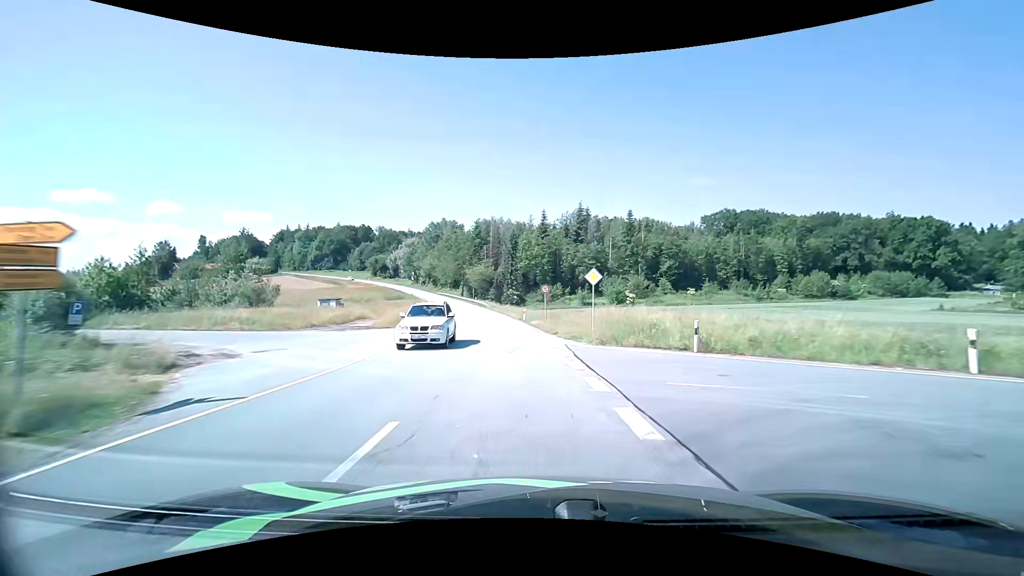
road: tertiary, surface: asphalt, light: Day
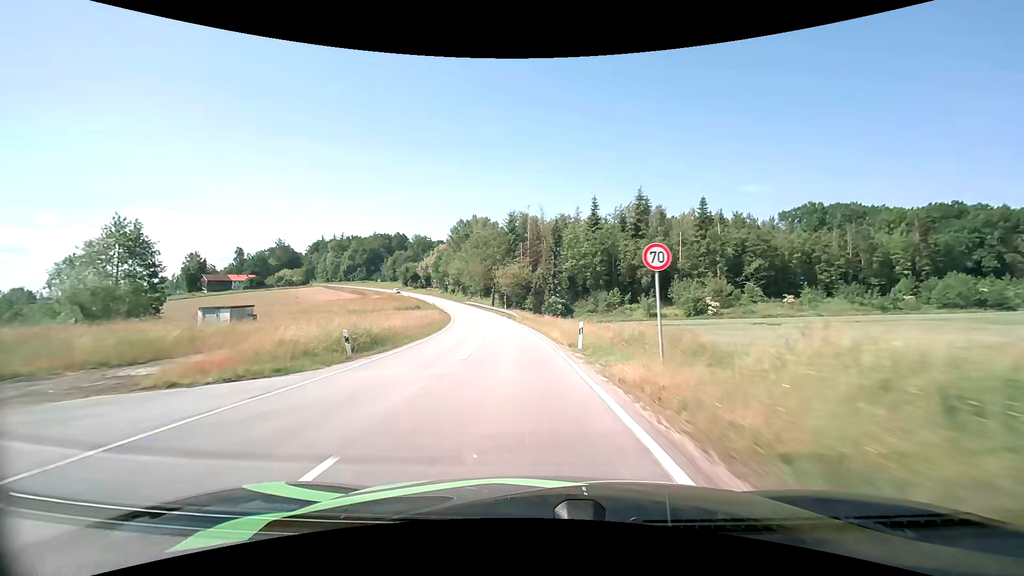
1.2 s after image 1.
(-1.1, +24.8) m; -5°
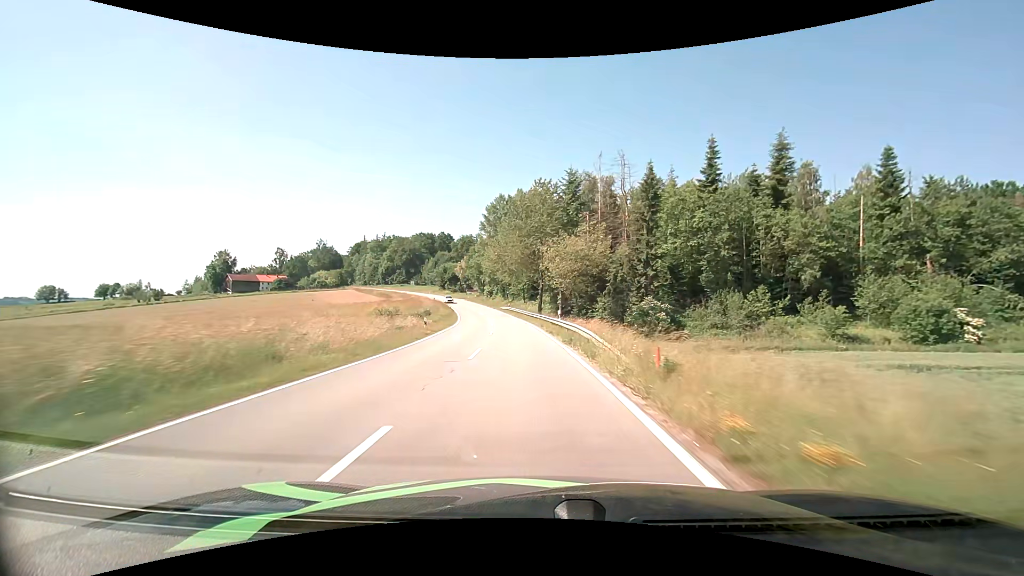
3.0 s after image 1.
(-2.4, +37.6) m; -7°
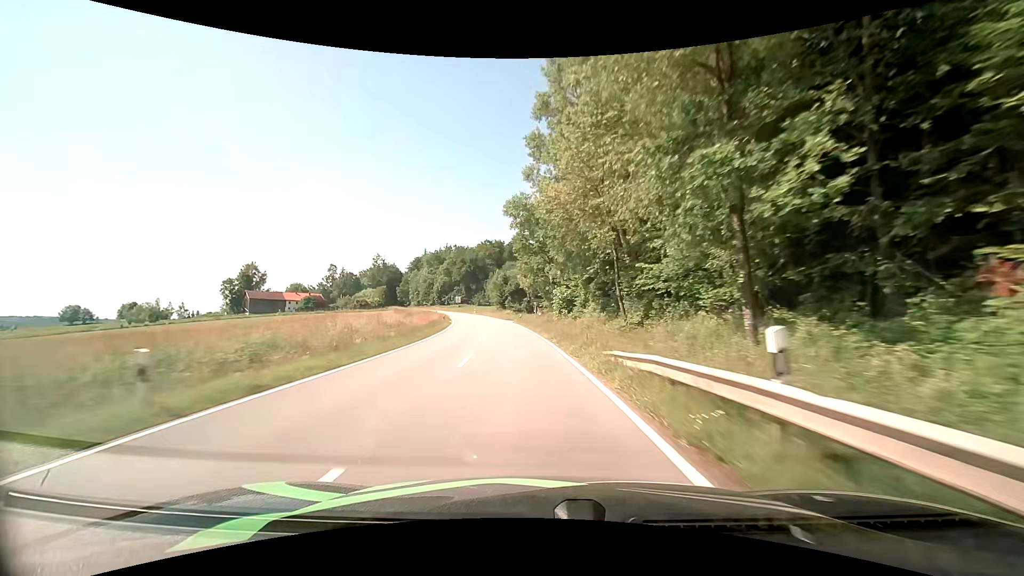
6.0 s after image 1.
(-5.3, +64.3) m; -9°
(0, +10) (-1, +20) (-2, +30) (-3, +40) (-4, +50) (-6, +60) (-8, +69) (-10, +79) (-12, +89) (-15, +99) m
